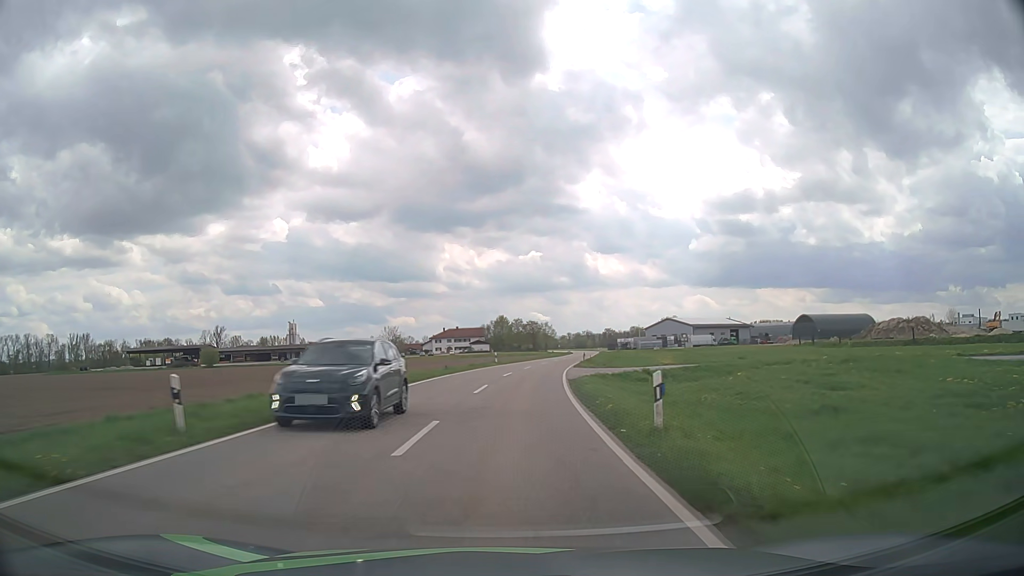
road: tertiary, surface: asphalt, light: Day
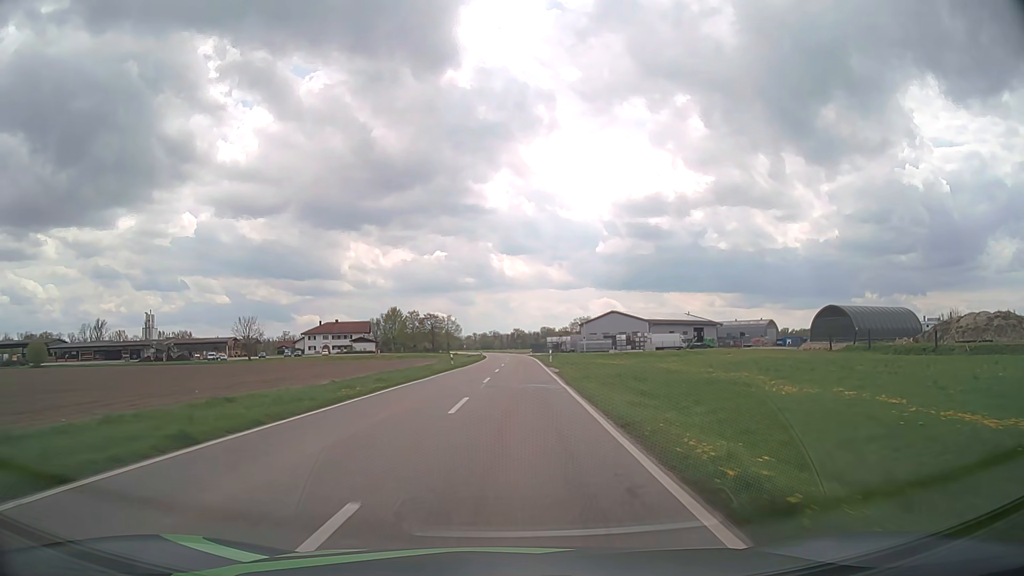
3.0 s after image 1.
(+3.8, +55.4) m; +8°
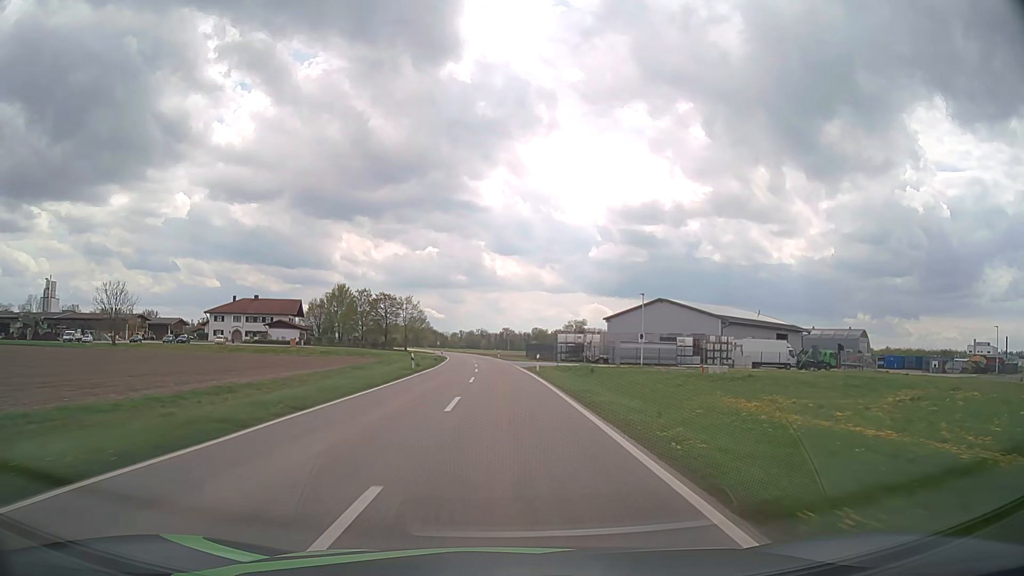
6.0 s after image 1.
(+1.2, +60.4) m; +1°
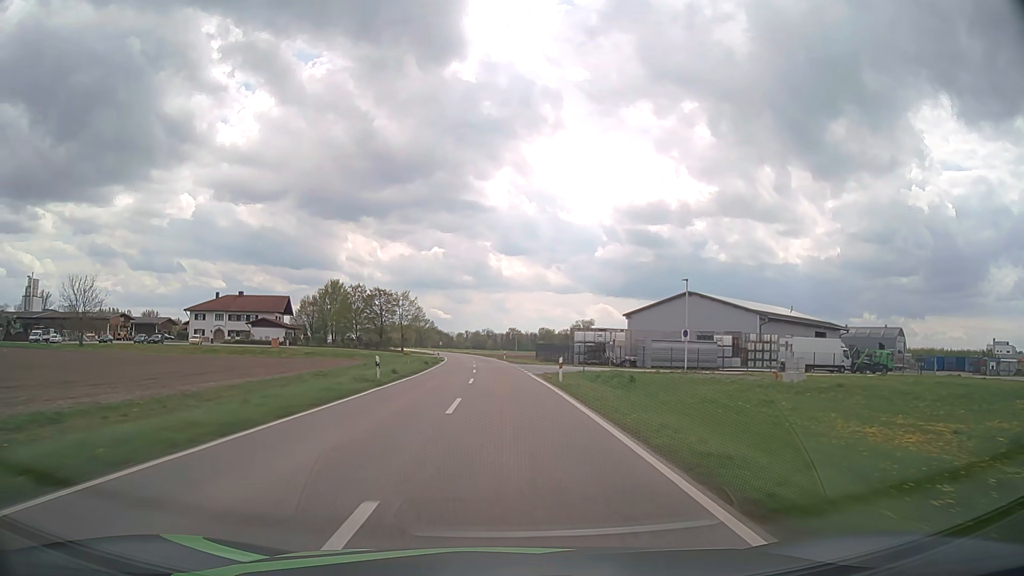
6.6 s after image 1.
(-0.1, +12.6) m; -1°
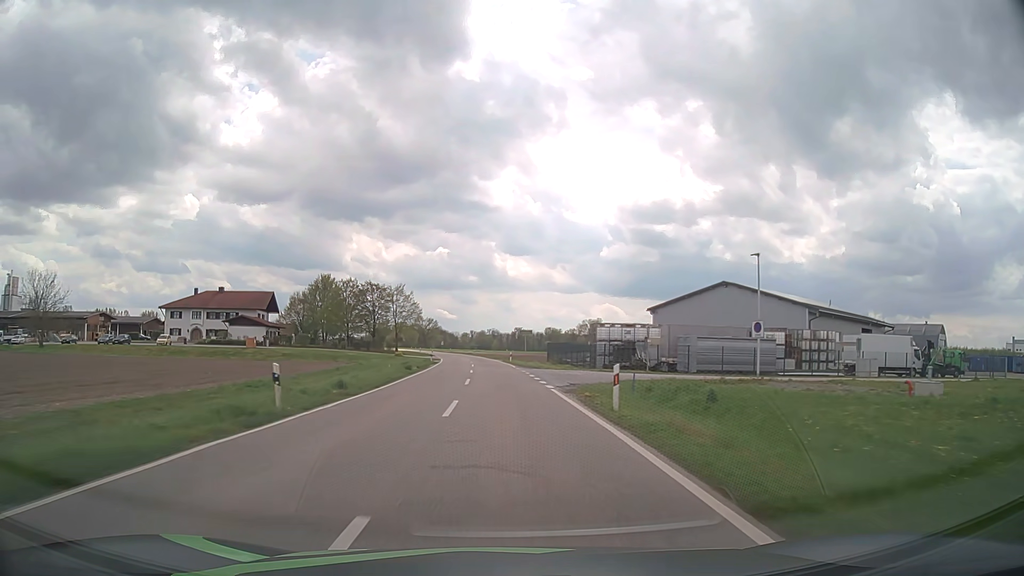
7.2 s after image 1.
(-0.1, +12.7) m; 0°
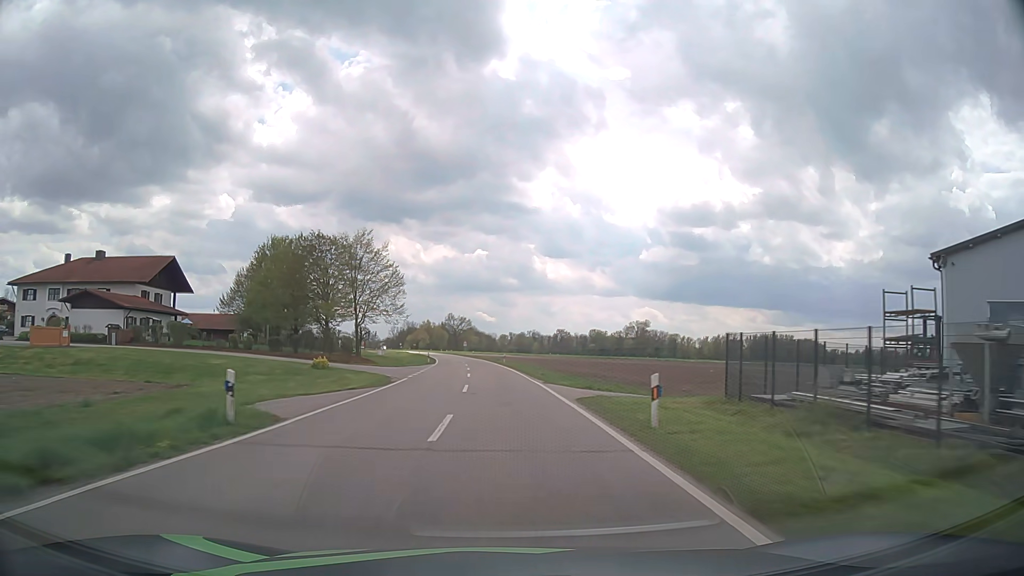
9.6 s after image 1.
(-1.3, +51.9) m; -3°
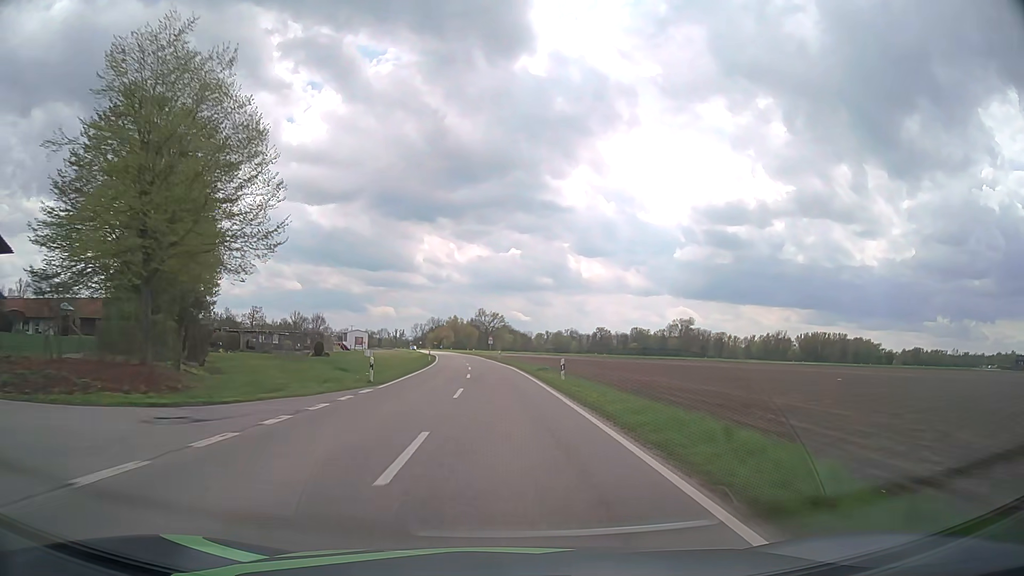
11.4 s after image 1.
(-1.0, +40.1) m; -3°
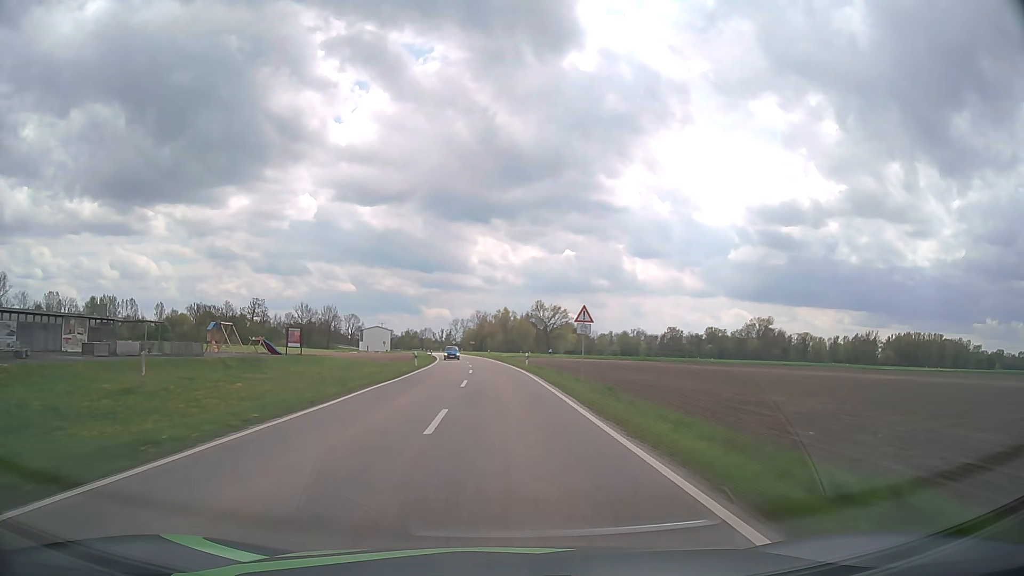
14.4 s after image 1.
(-2.9, +68.8) m; -5°
(0, +10) (0, +20) (0, +30) (-1, +40) (-1, +50) (-2, +60) (-3, +70) (-4, +80) (-5, +90) (-6, +100) m
